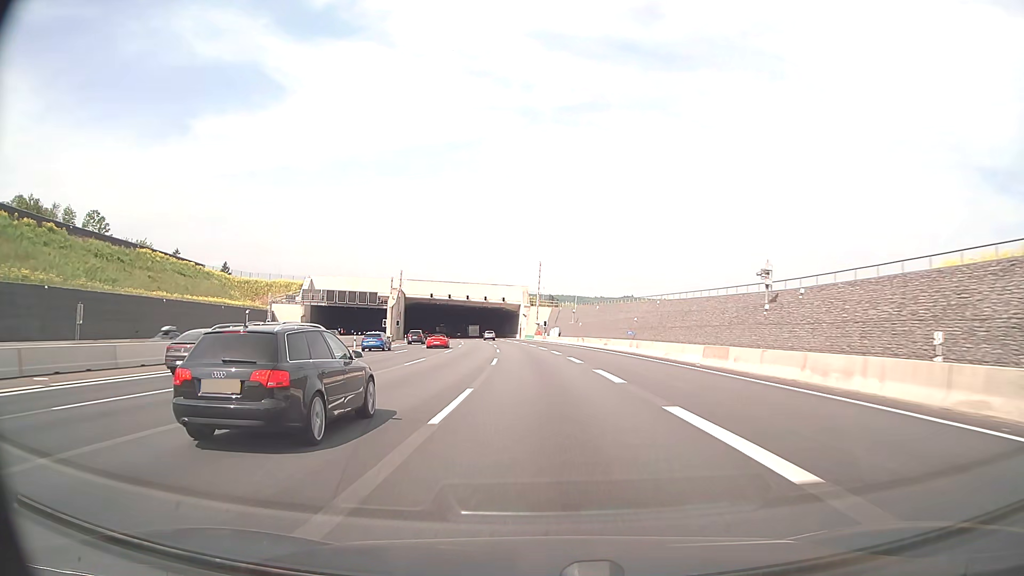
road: motorway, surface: asphalt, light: Day
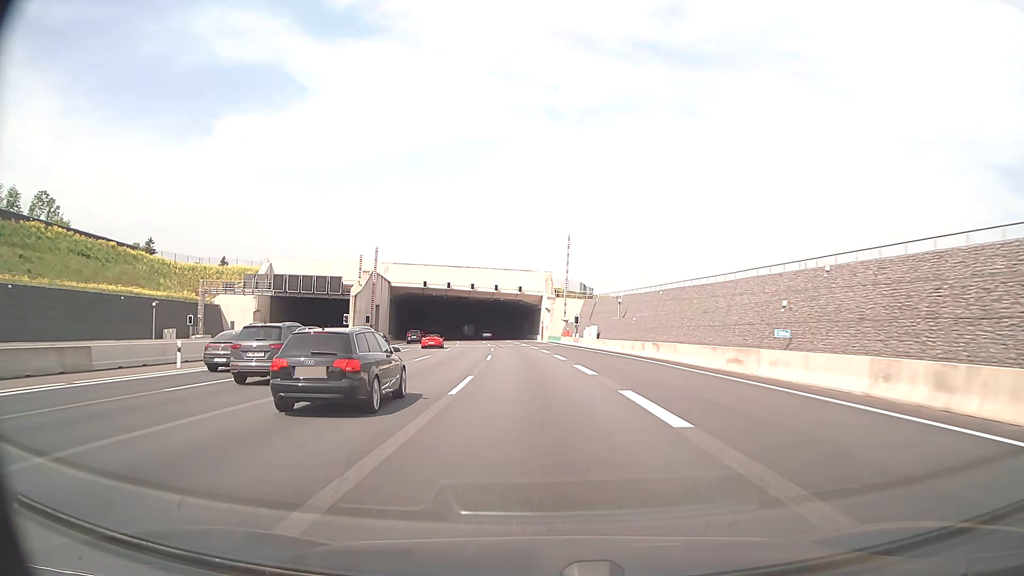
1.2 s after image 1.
(-0.6, +32.2) m; -2°
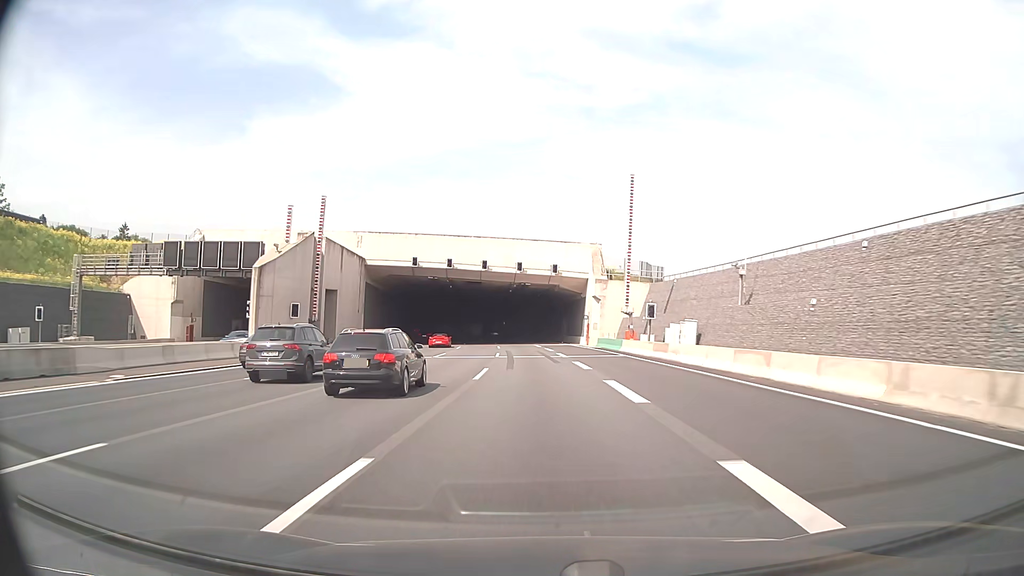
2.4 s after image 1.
(-0.9, +32.3) m; -3°
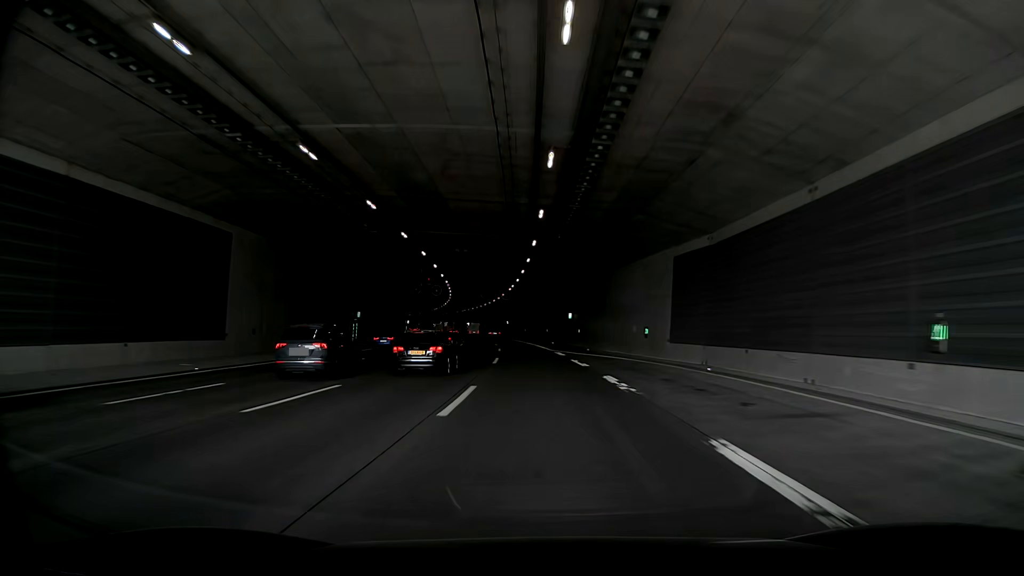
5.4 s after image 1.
(-4.6, +82.0) m; -5°
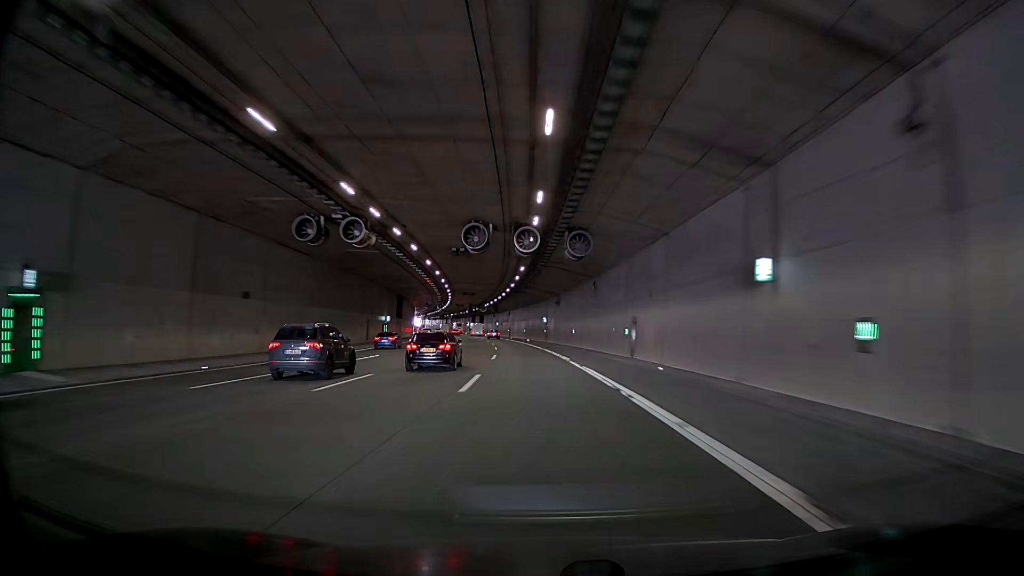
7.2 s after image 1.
(-1.1, +50.2) m; -2°
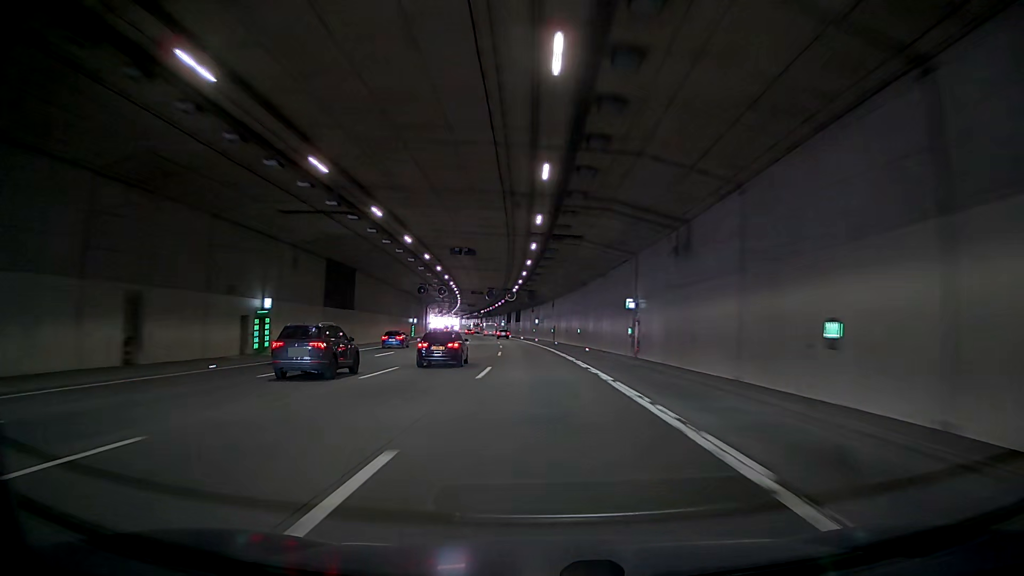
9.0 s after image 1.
(+0.7, +50.6) m; +1°
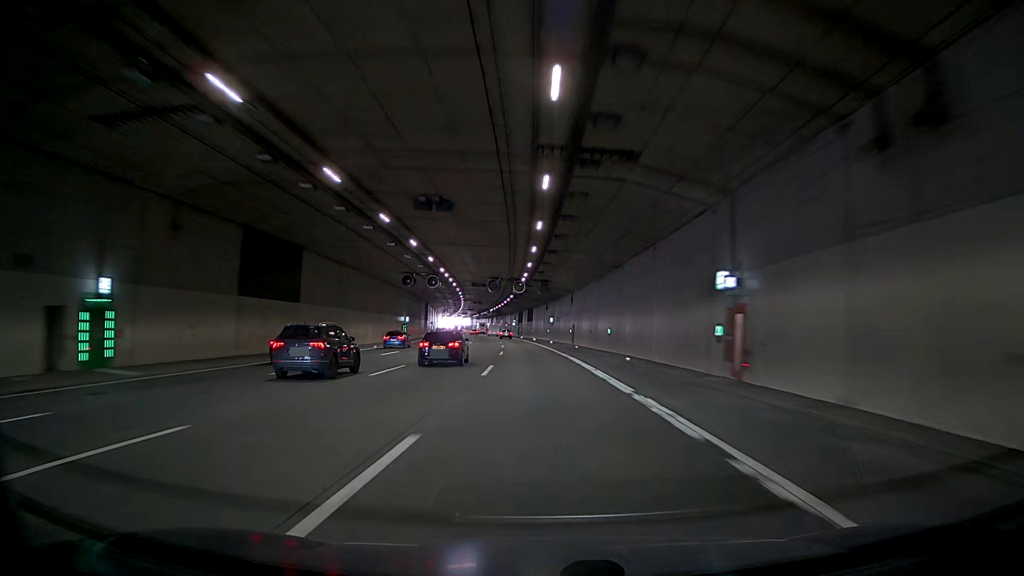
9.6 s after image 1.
(+0.1, +17.0) m; 0°
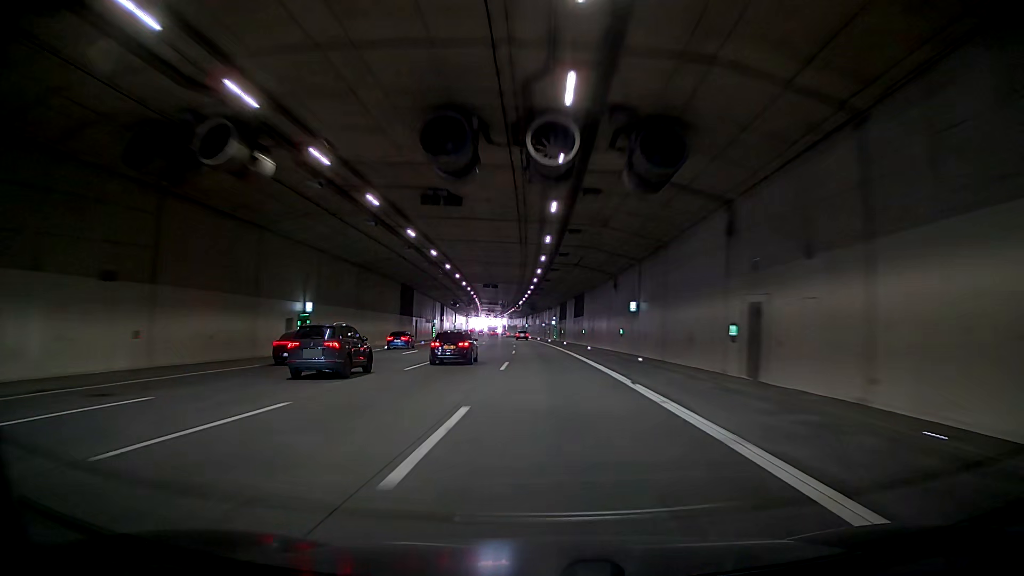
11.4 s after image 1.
(+0.2, +51.0) m; 0°
